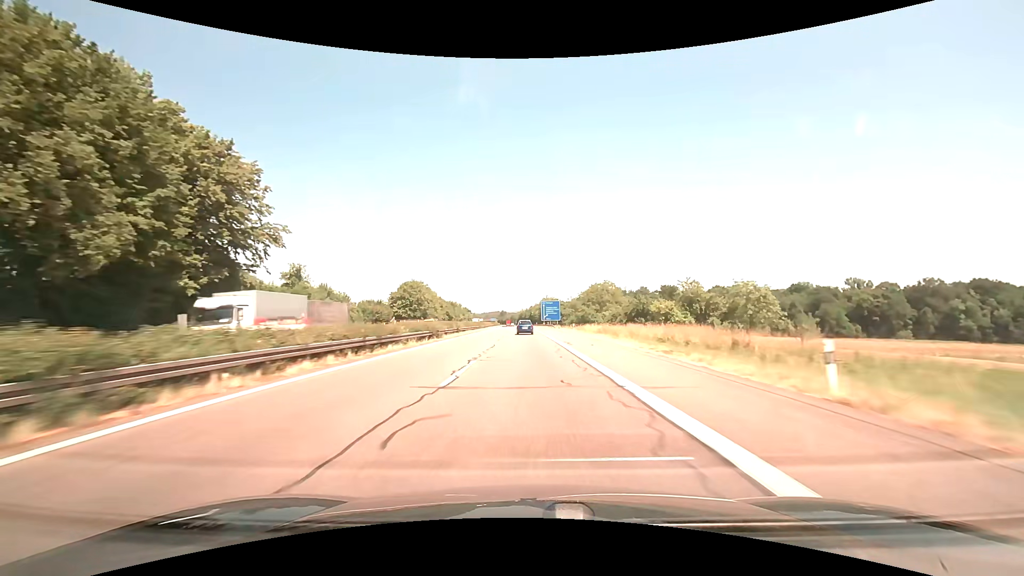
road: motorway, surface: asphalt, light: Day
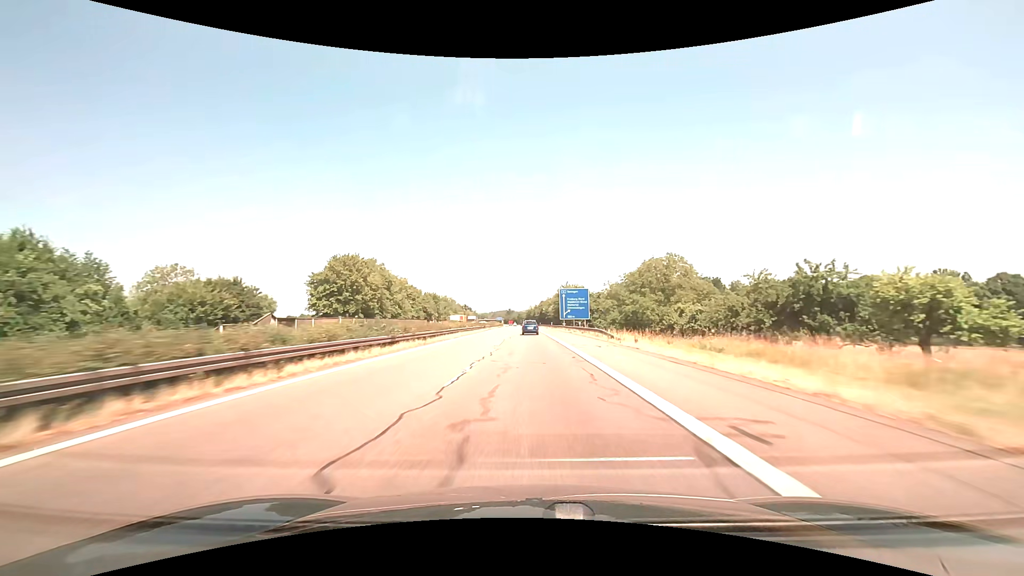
(-0.5, +53.6) m; -1°
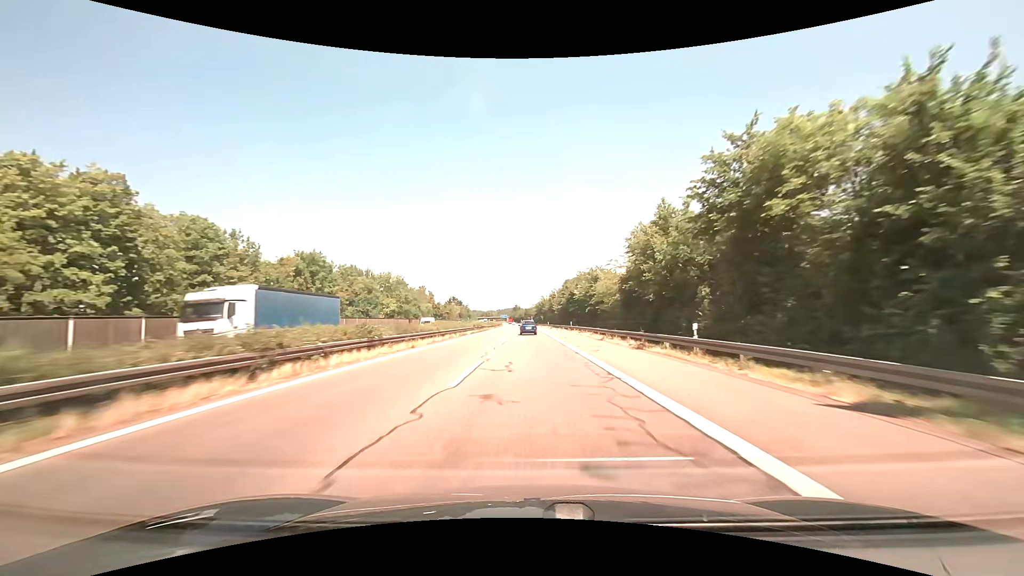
(-0.9, +89.4) m; -1°
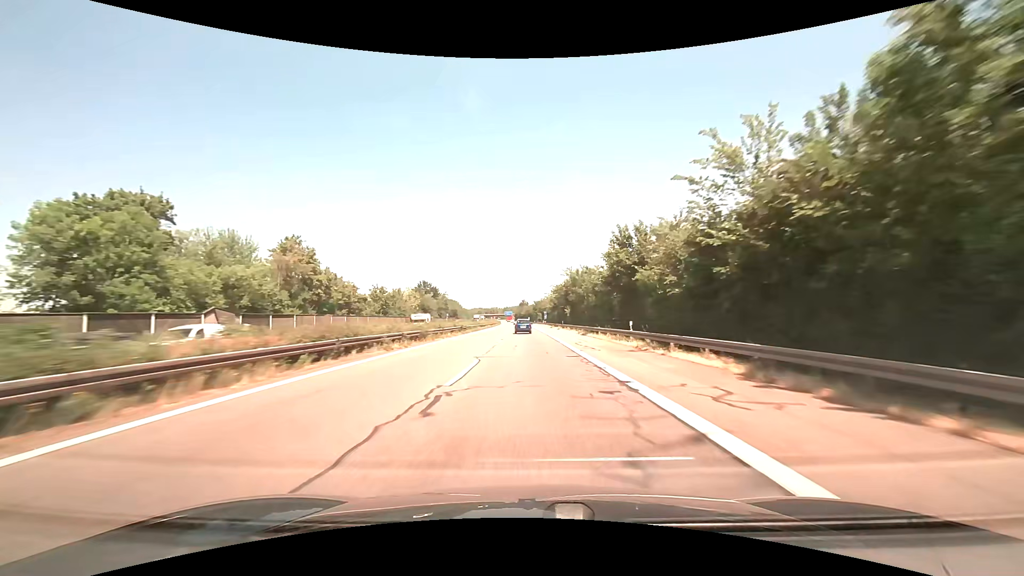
(-0.8, +89.5) m; -1°
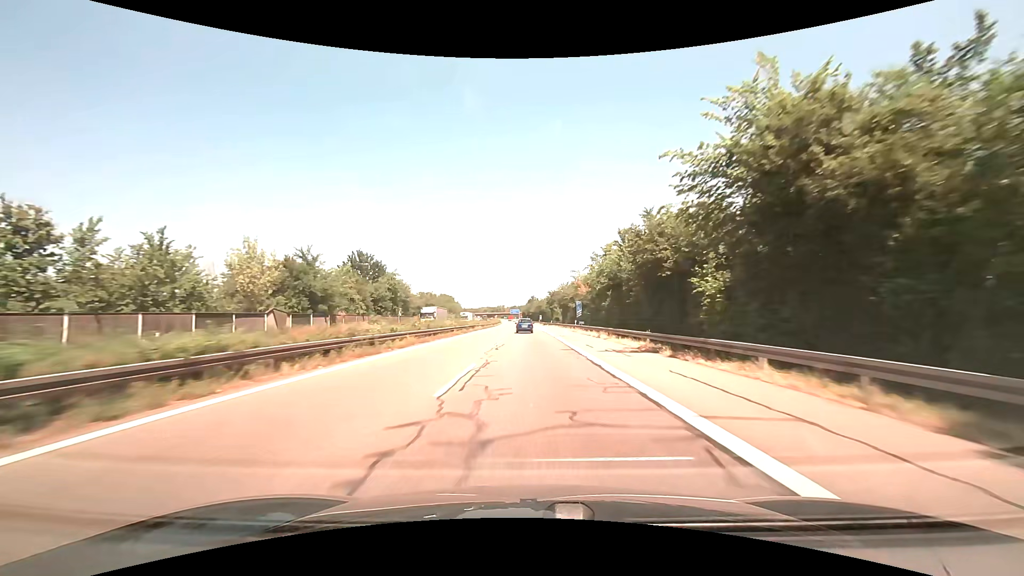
(-0.6, +71.8) m; -1°
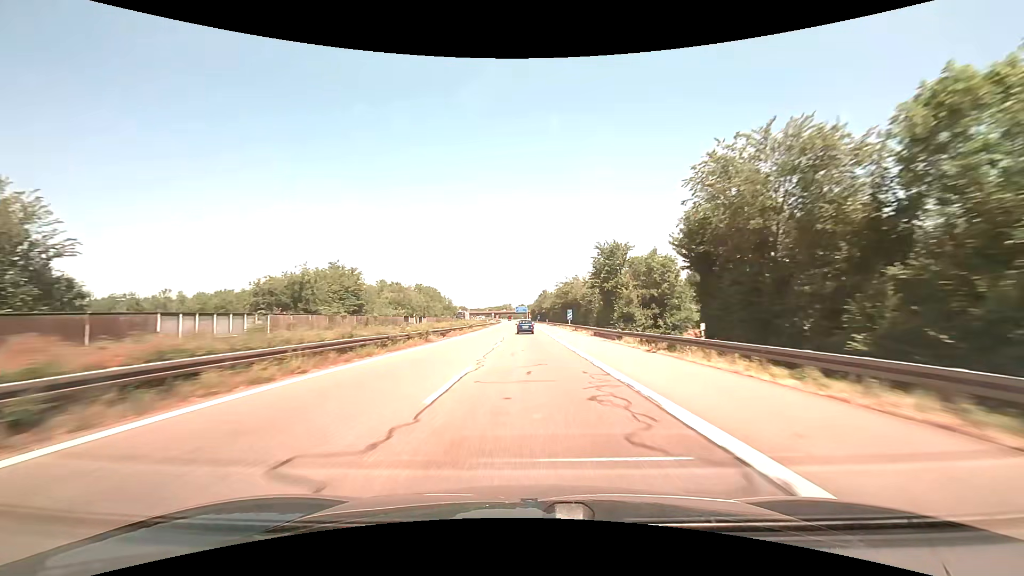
(-0.8, +89.6) m; -1°
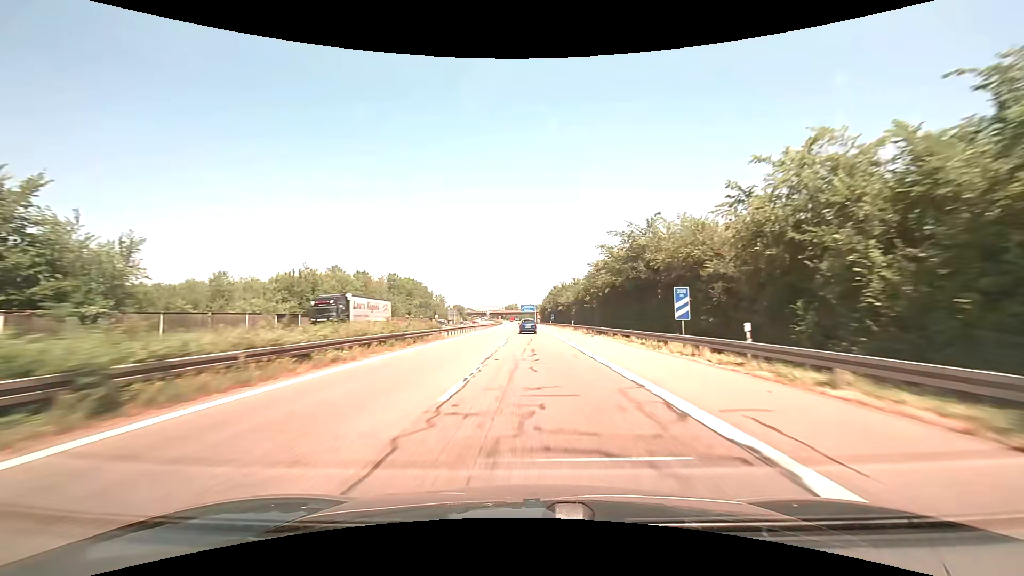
(-0.5, +53.5) m; -1°
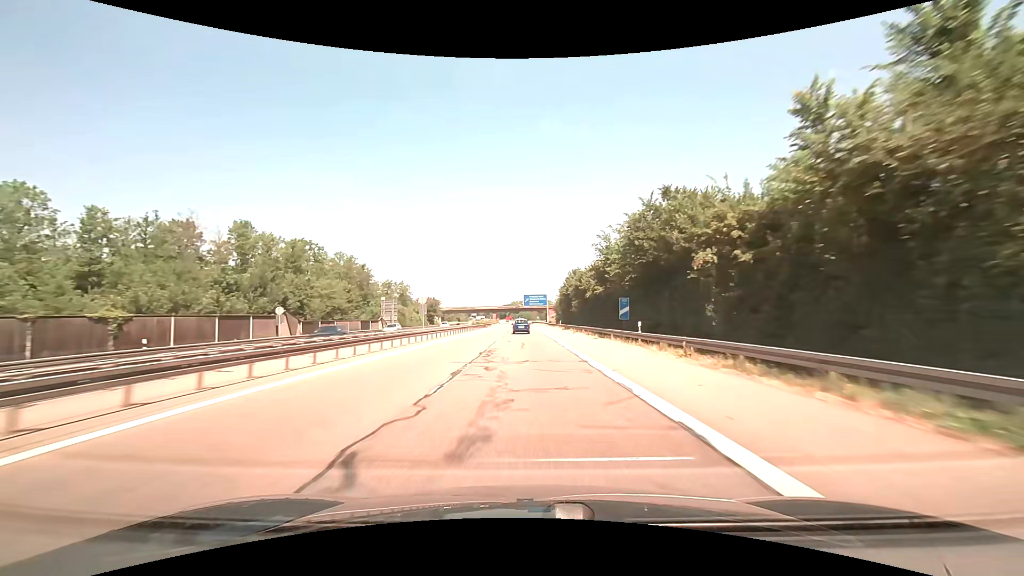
(-0.3, +88.5) m; -1°
(0, +10) (0, +20) (0, +30) (0, +40) (-1, +50) (-1, +60) (-1, +70) (-1, +80) (-1, +90) (-1, +100) m
